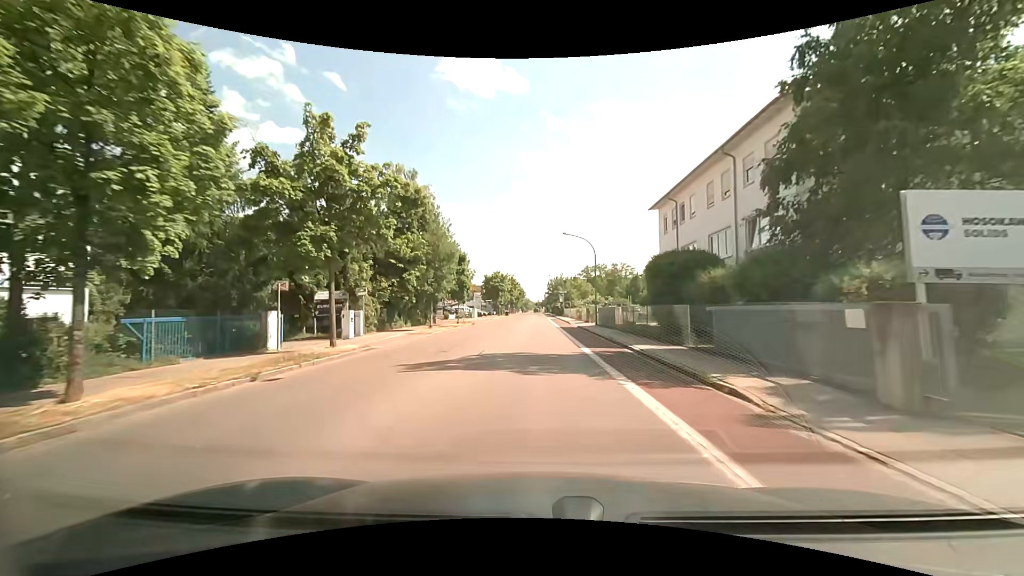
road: tertiary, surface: asphalt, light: Day
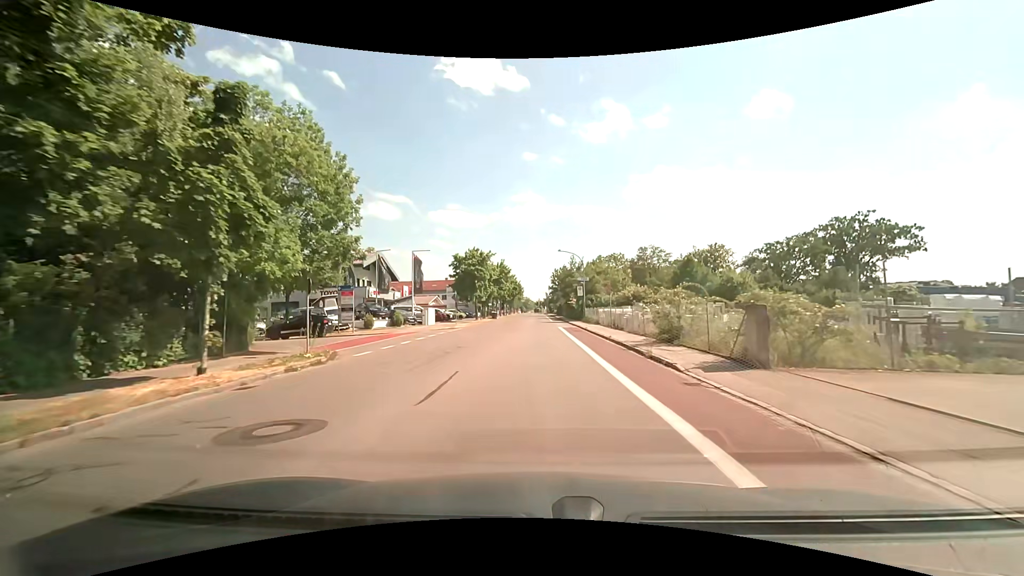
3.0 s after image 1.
(-0.2, +36.7) m; 0°
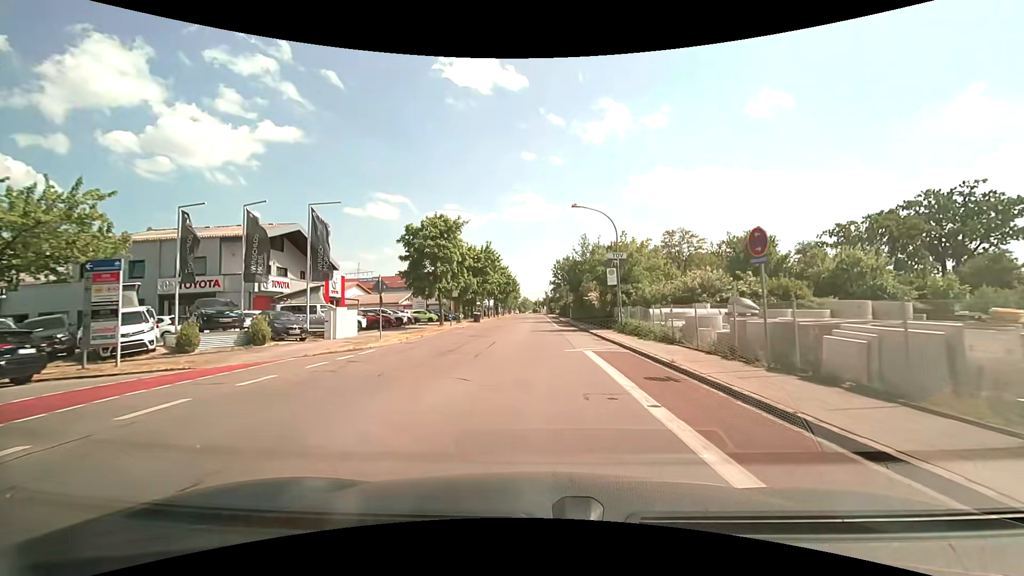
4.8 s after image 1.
(0.0, +21.7) m; 0°
(0, +10) (0, +20) (0, +30) (0, +40) (0, +50) (0, +60) (0, +70) (0, +80) (0, +90) (0, +100) m
